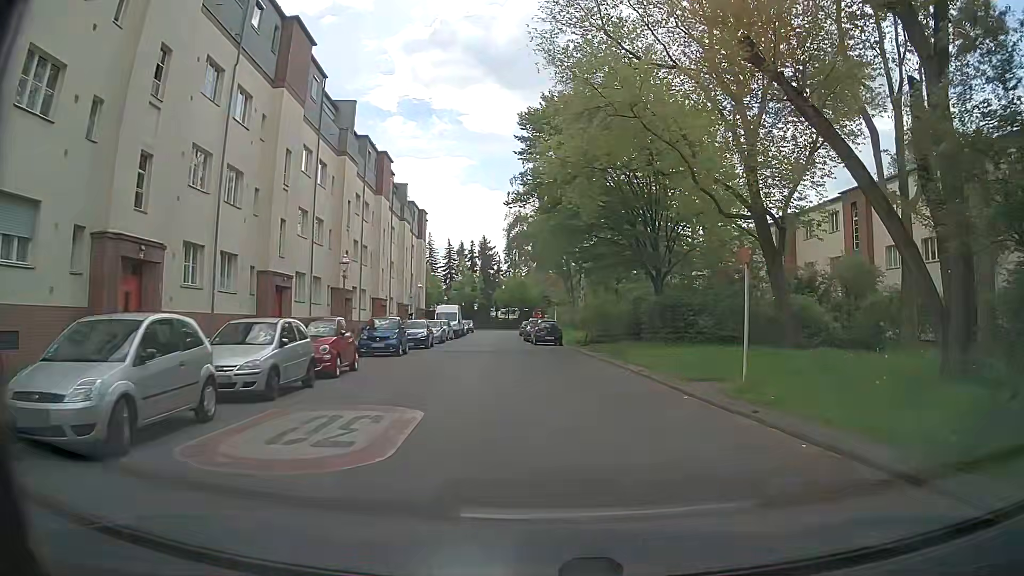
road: residential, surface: asphalt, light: Day
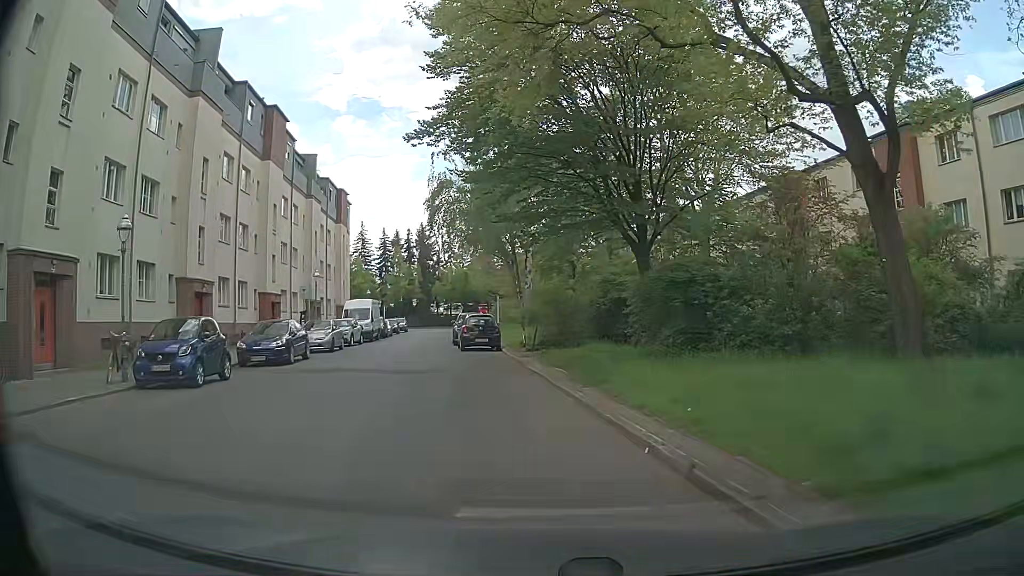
(+1.0, +12.0) m; +4°
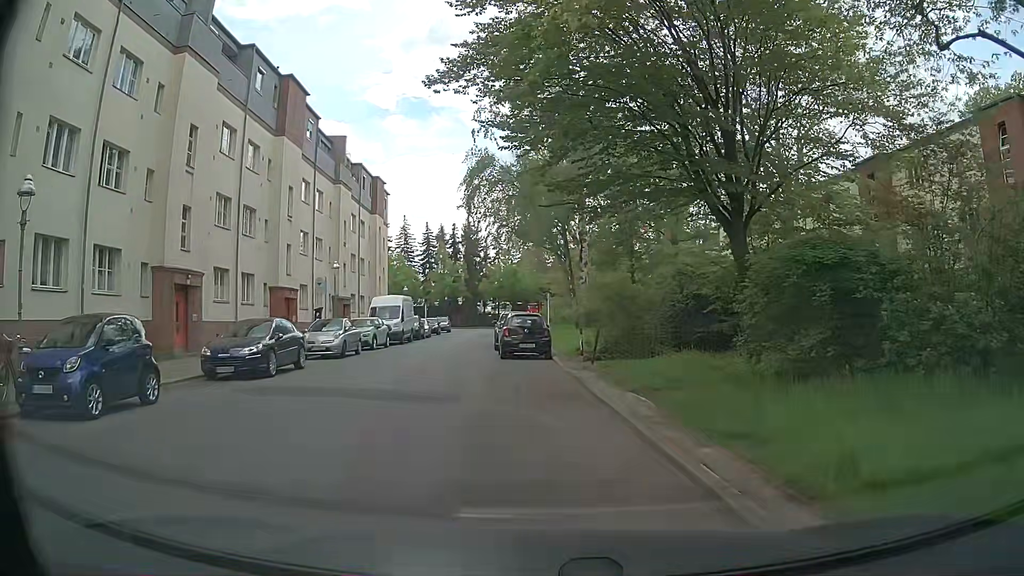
(-0.1, +5.3) m; -4°
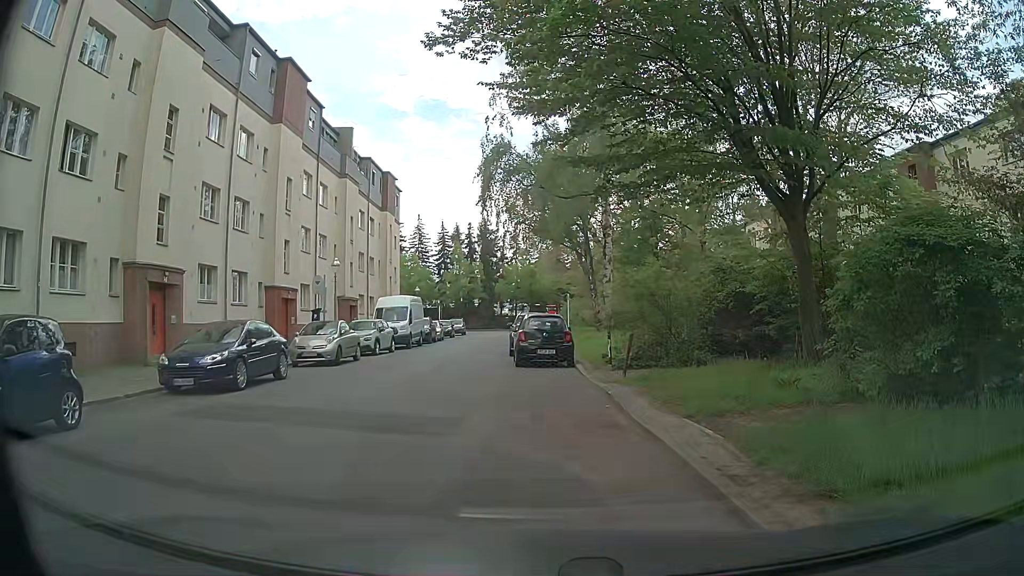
(0.0, +2.5) m; -1°
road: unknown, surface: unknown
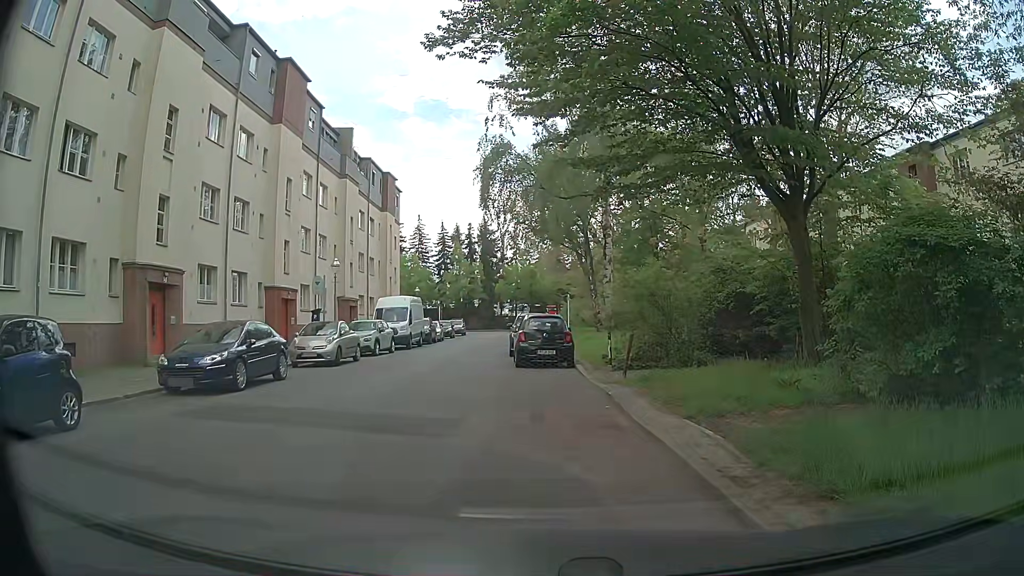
(0.0, +0.1) m; 0°
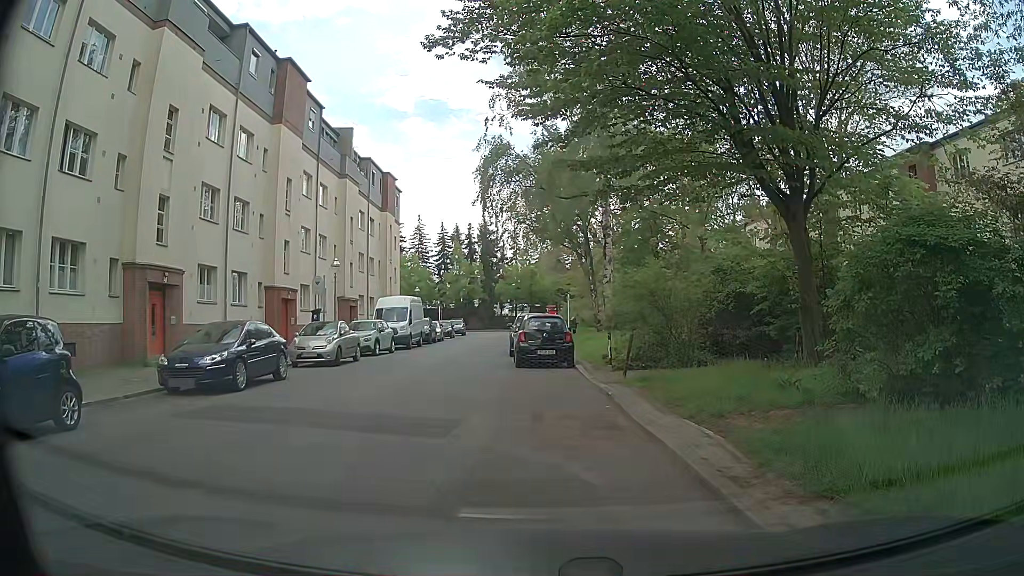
(0.0, 0.0) m; 0°
